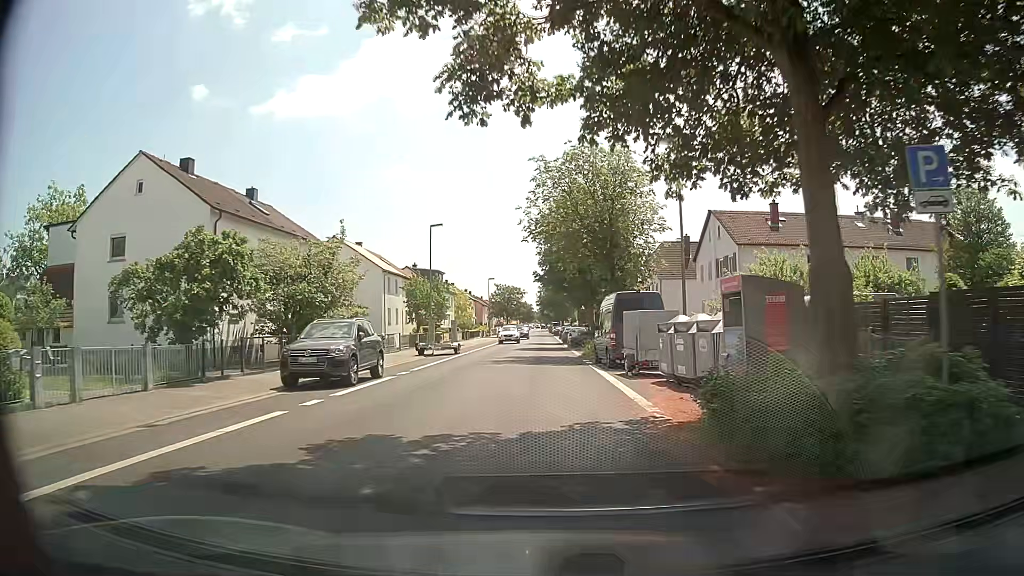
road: unclassified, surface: asphalt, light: Day
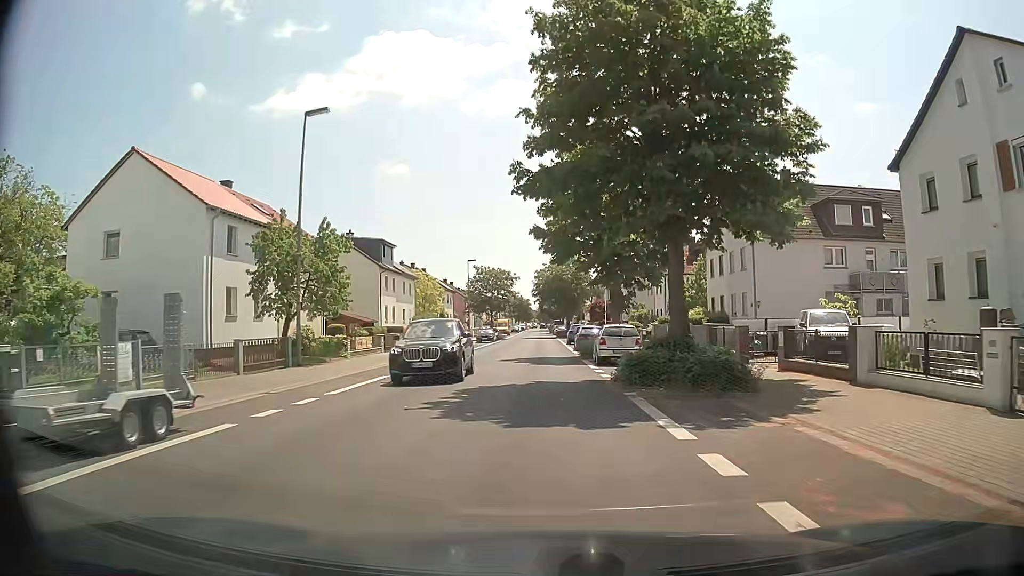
(0.0, +31.2) m; 0°
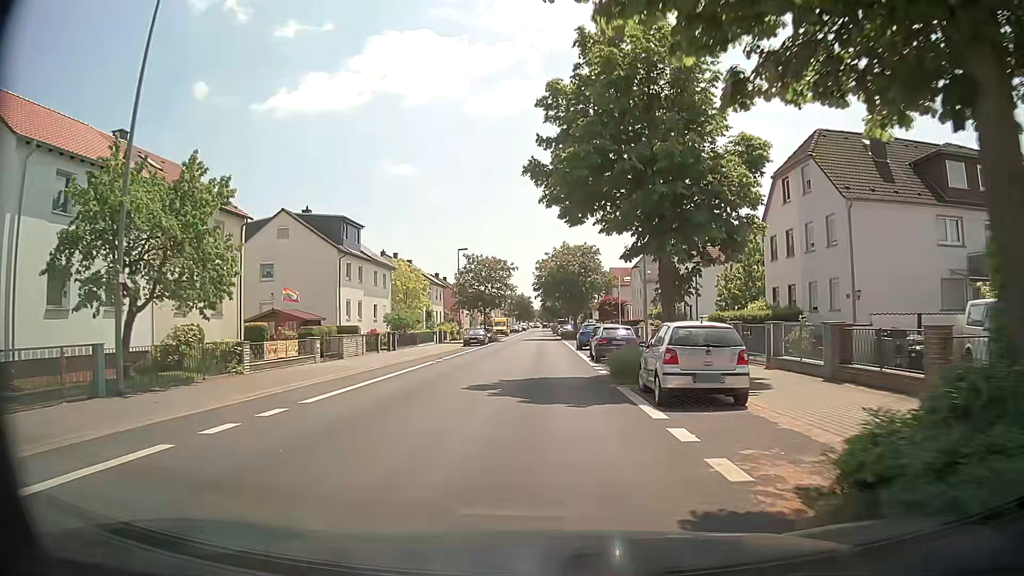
(0.0, +12.5) m; 0°
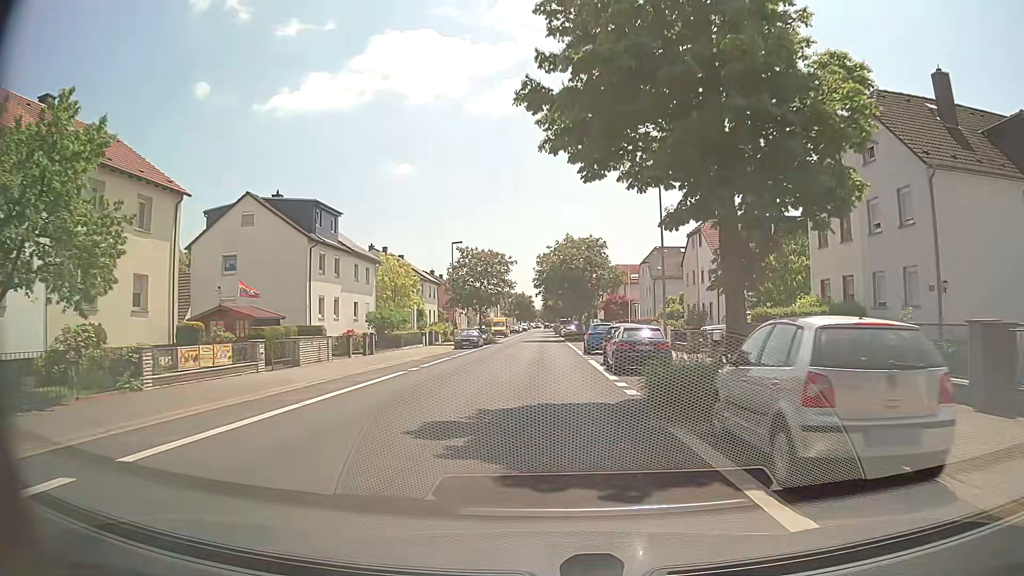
(0.0, +6.2) m; 0°
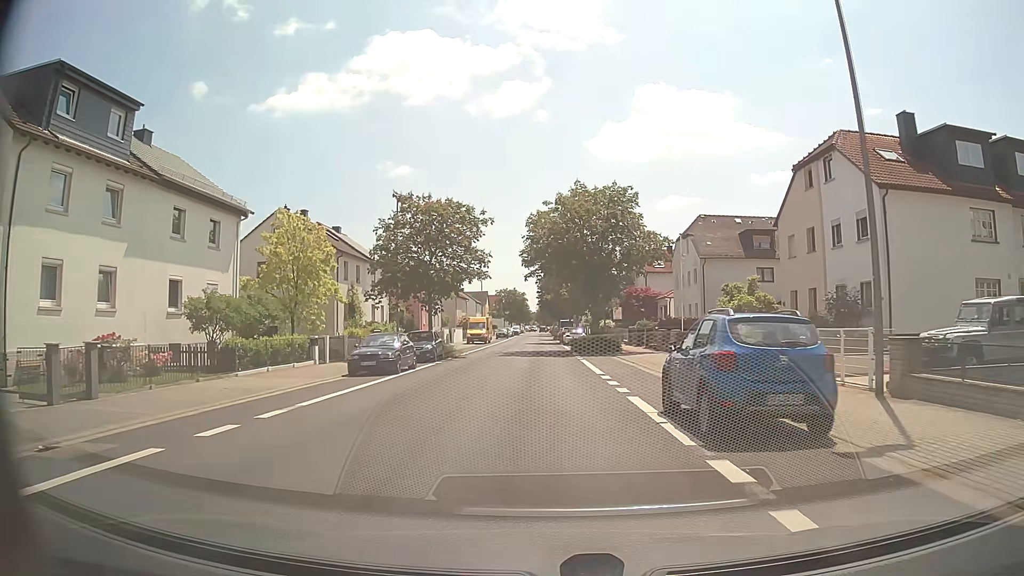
(0.0, +24.9) m; 0°
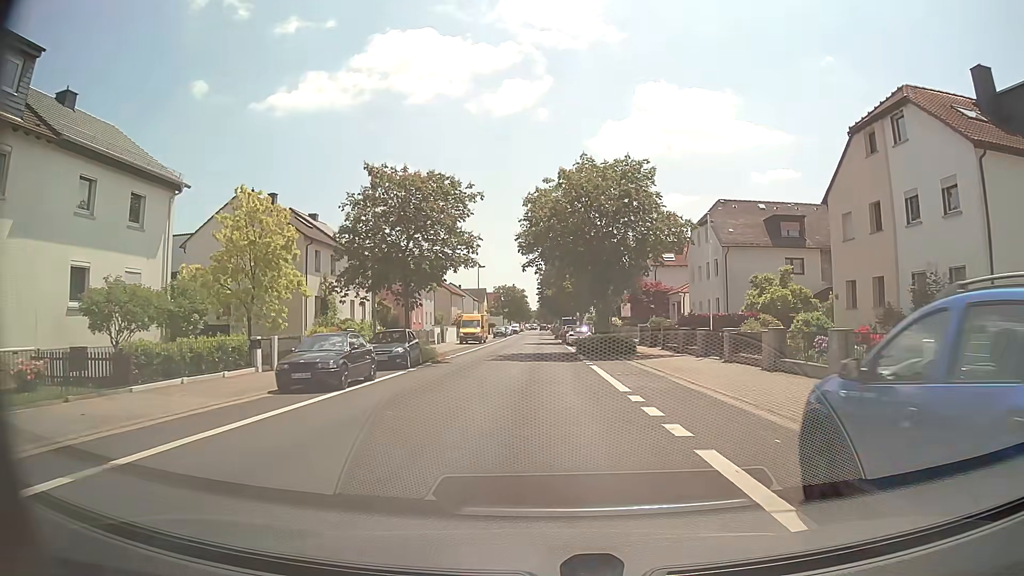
(0.0, +6.2) m; 0°
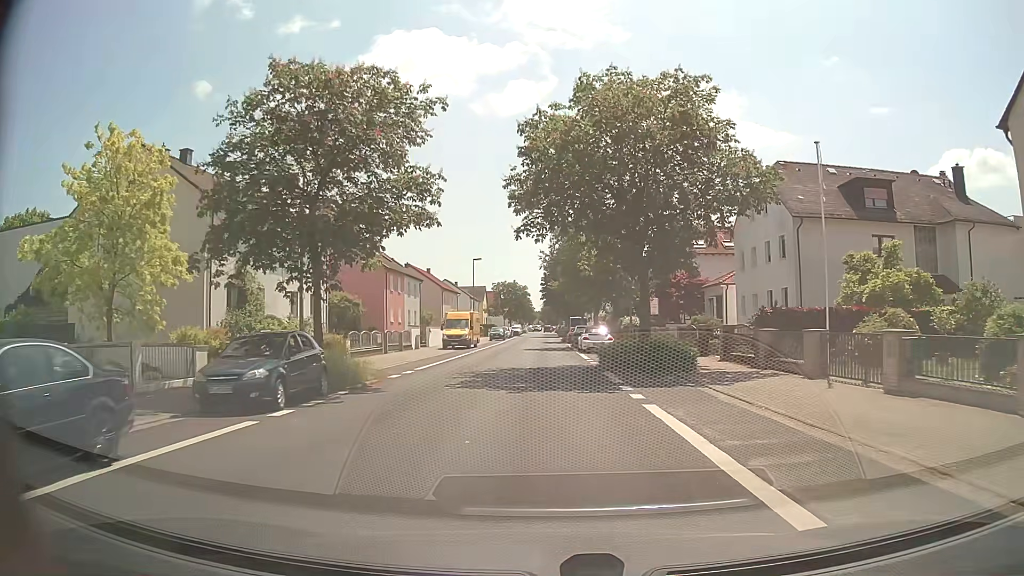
(0.0, +12.4) m; 0°
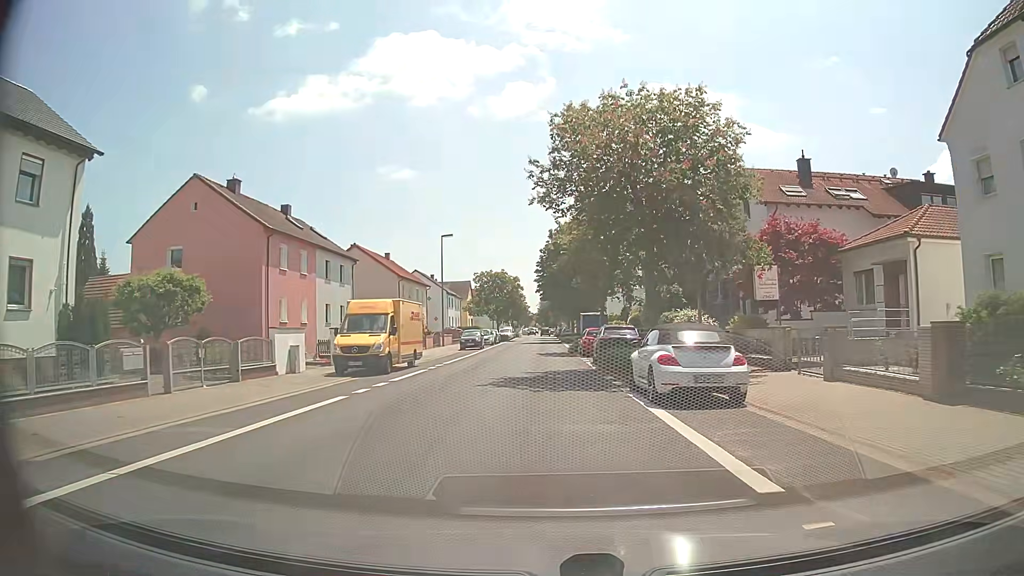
(0.0, +24.8) m; +1°
(0, +10) (0, +20) (0, +30) (0, +40) (0, +50) (0, +60) (-1, +70) (-1, +80) (-1, +90) (-1, +100) m
